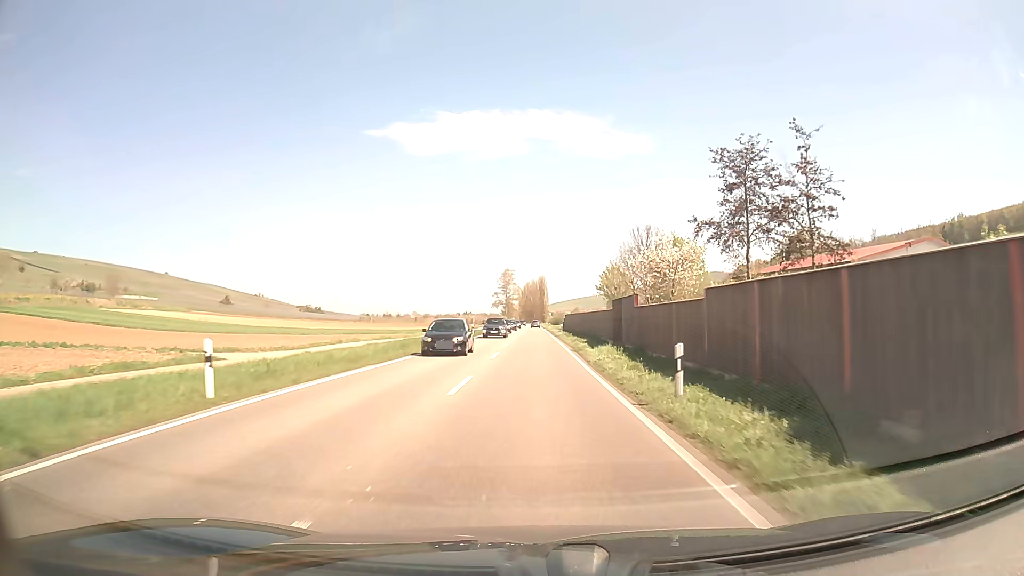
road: primary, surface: asphalt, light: Day
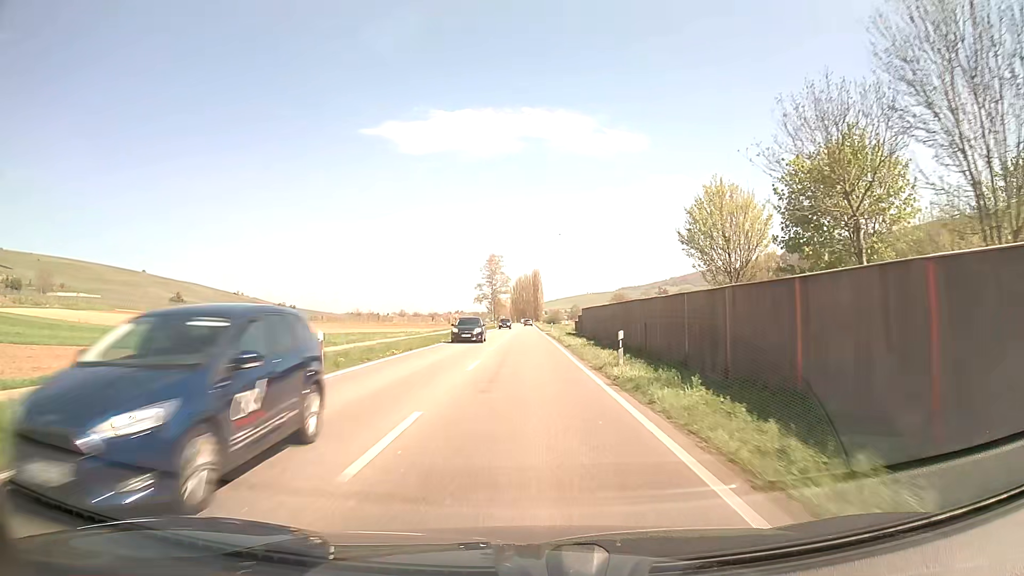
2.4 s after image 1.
(+0.2, +42.8) m; +1°
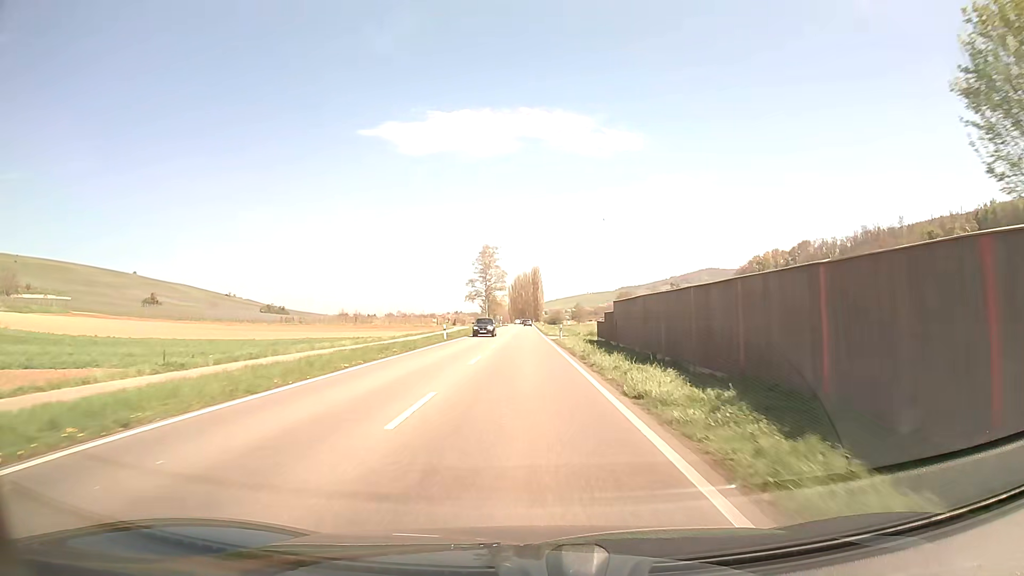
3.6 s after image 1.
(-0.1, +21.3) m; 0°
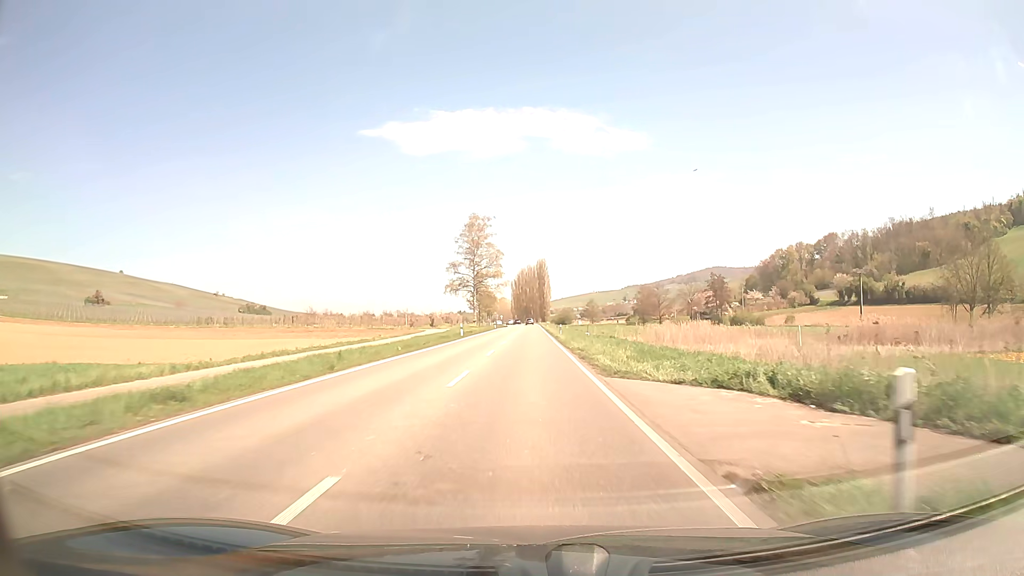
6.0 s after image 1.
(-0.2, +42.5) m; 0°
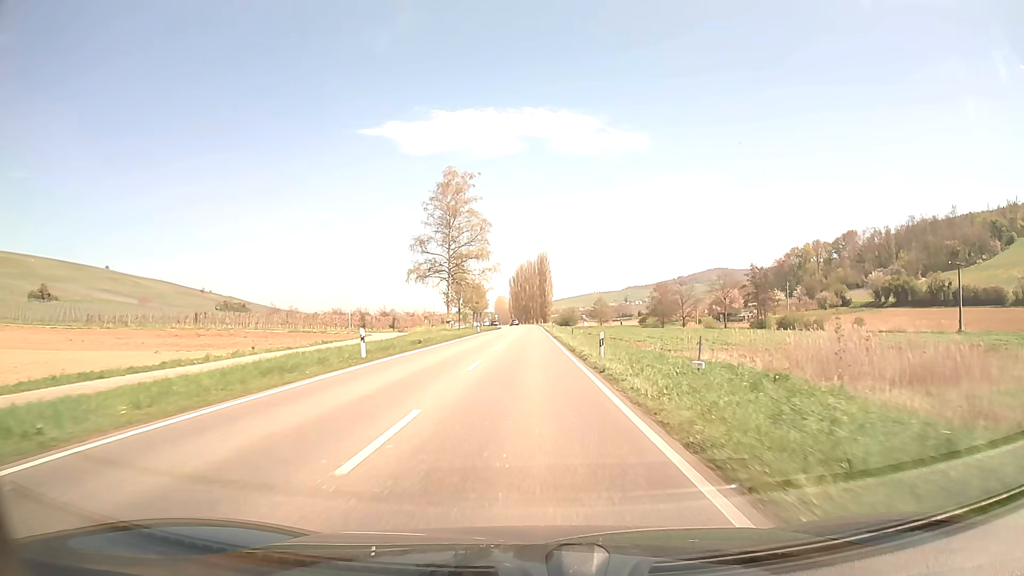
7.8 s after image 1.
(0.0, +31.9) m; 0°
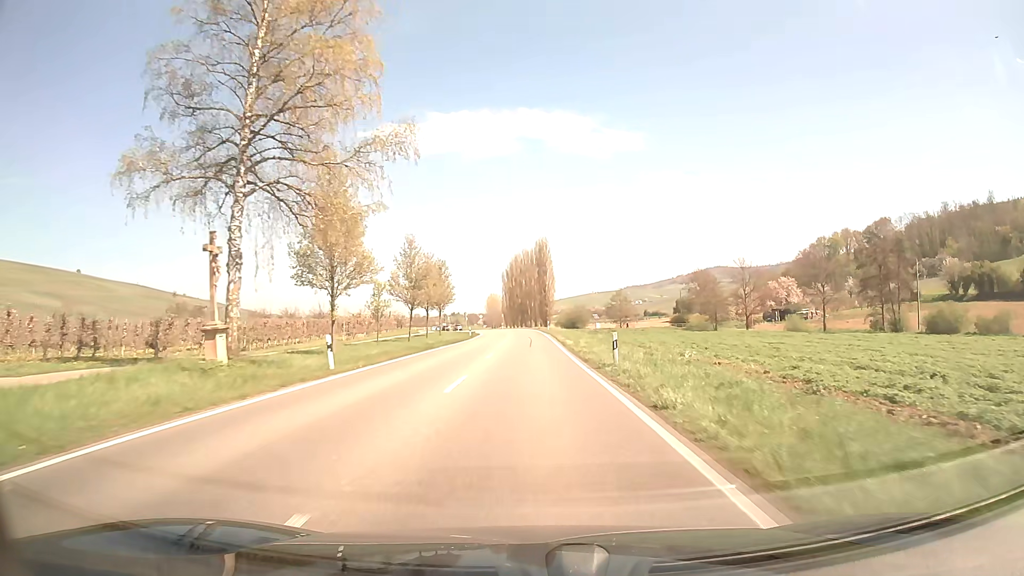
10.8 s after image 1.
(0.0, +53.3) m; 0°
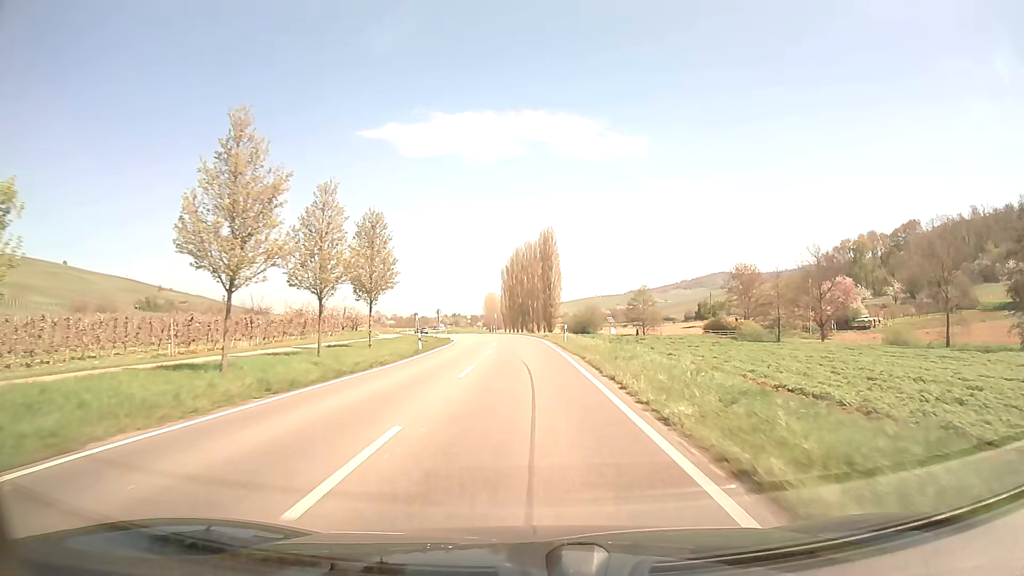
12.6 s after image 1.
(0.0, +32.0) m; 0°
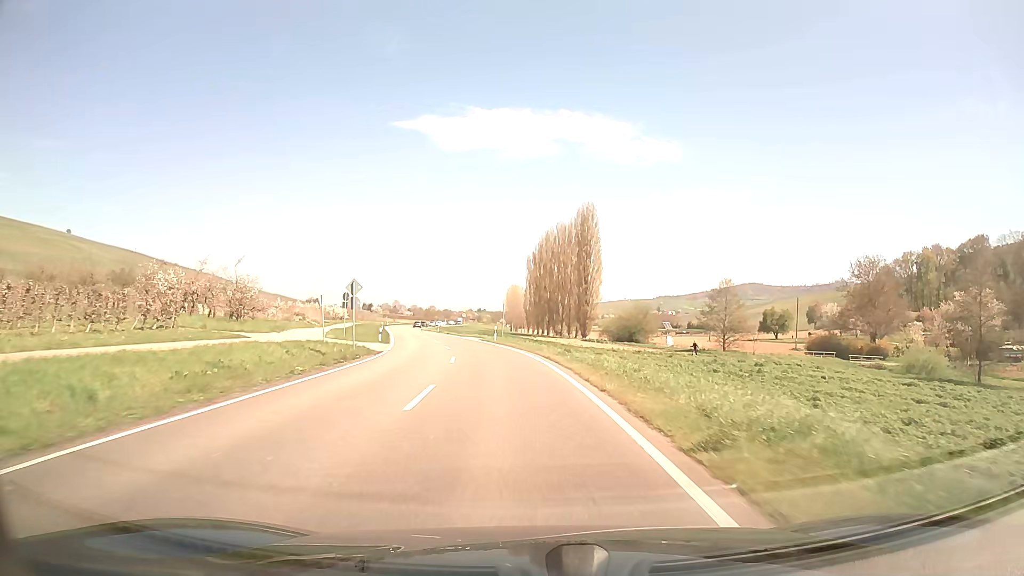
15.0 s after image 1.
(-0.6, +42.6) m; -2°
(0, +10) (-1, +20) (-2, +30) (-3, +40) (-5, +50) (-7, +59) (-9, +69) (-12, +79) (-14, +89) (-16, +98) m
